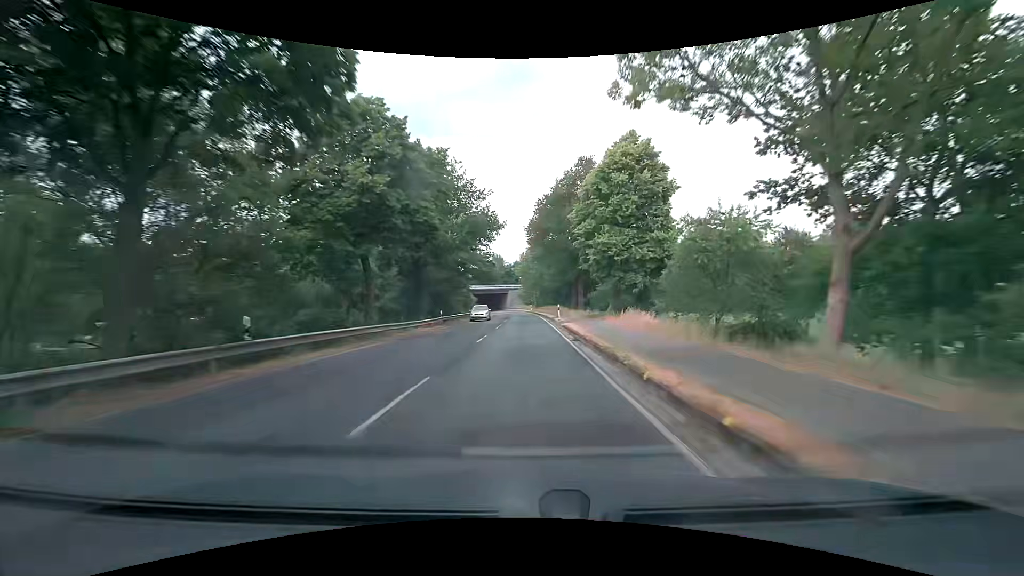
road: tertiary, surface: asphalt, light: Day
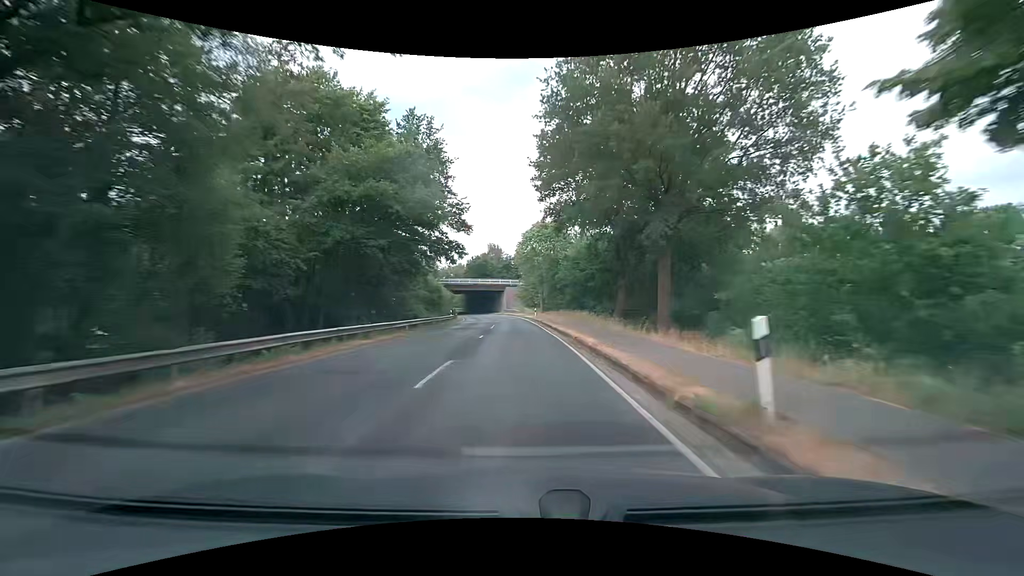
(0.0, +33.3) m; 0°
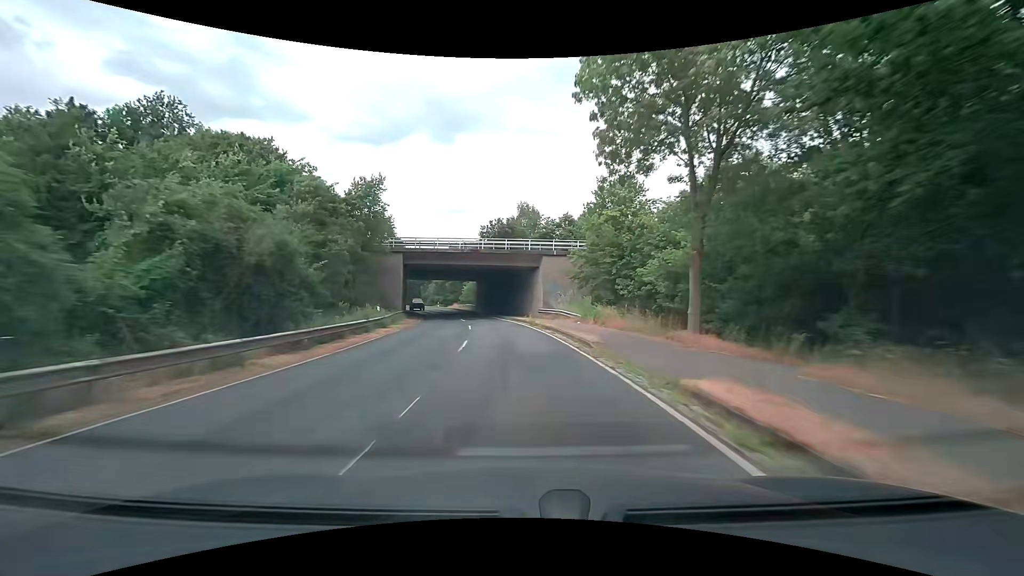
(-1.8, +54.9) m; -5°
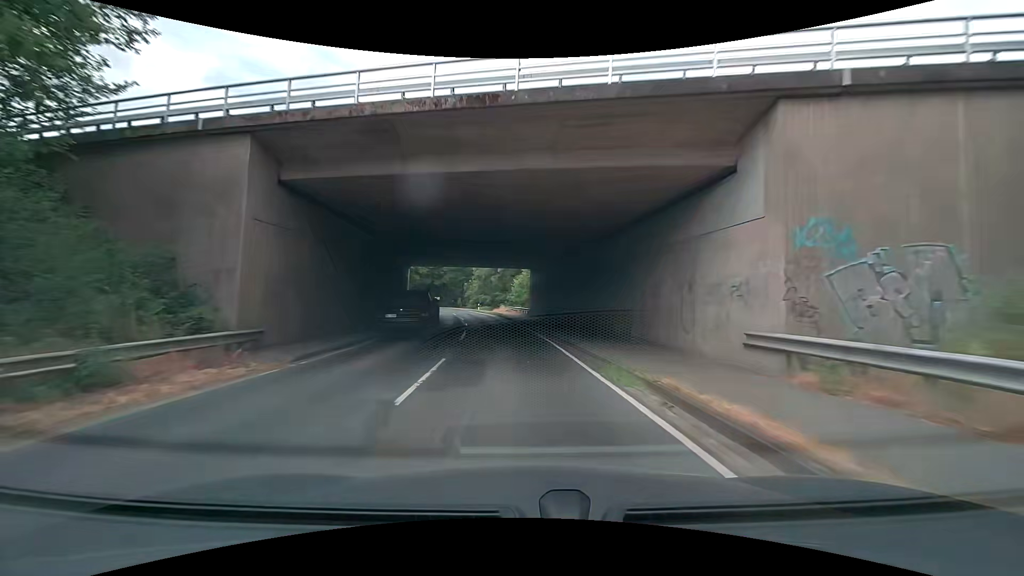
(-1.6, +32.0) m; -7°
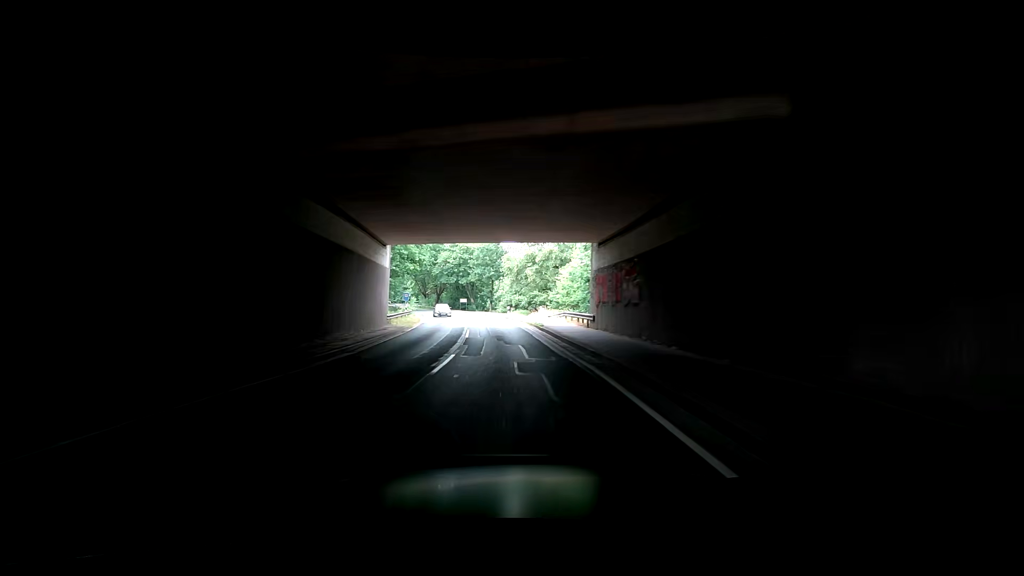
(-0.6, +21.4) m; -2°
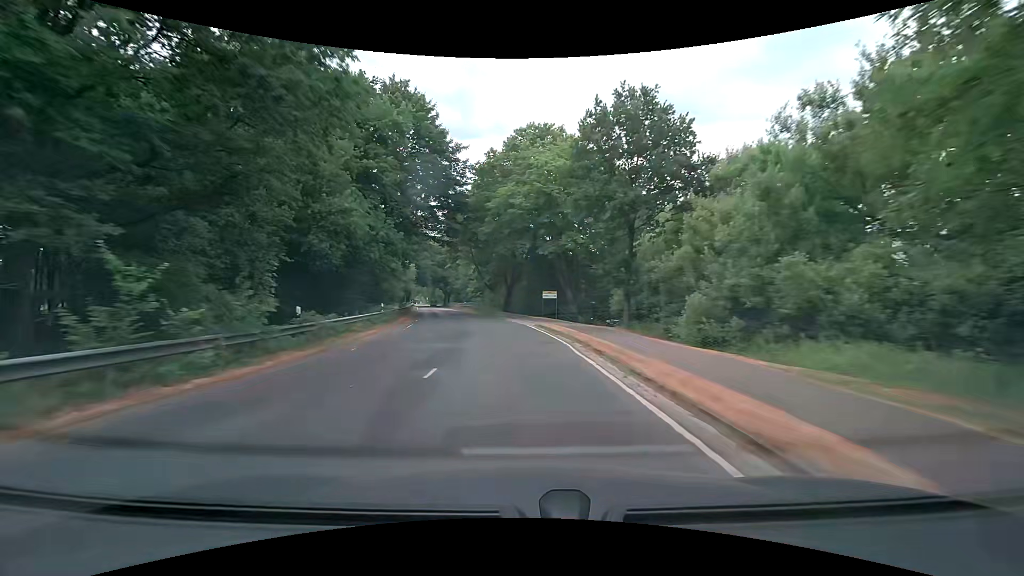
(-5.0, +54.0) m; -13°
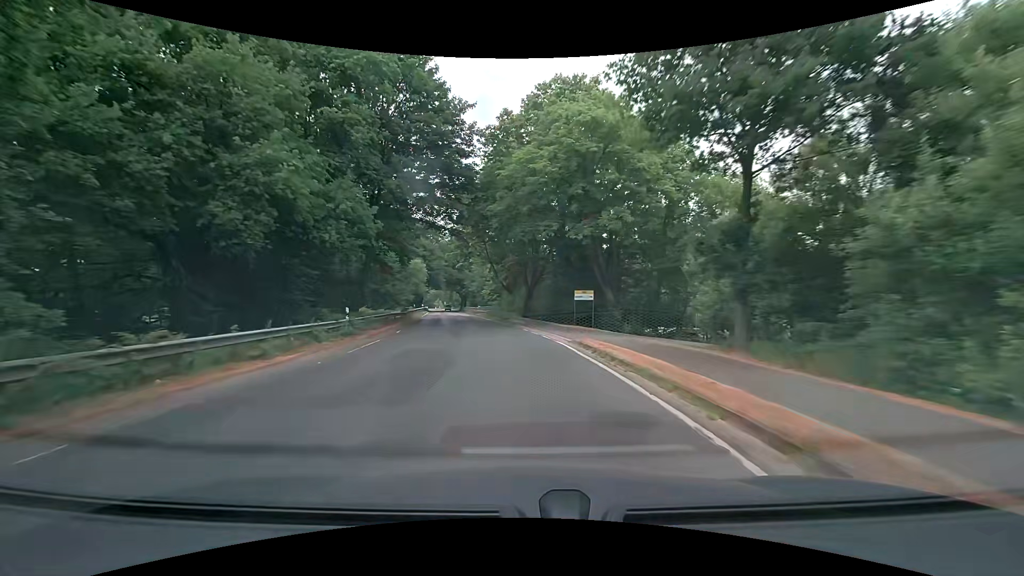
(-0.2, +11.0) m; -3°
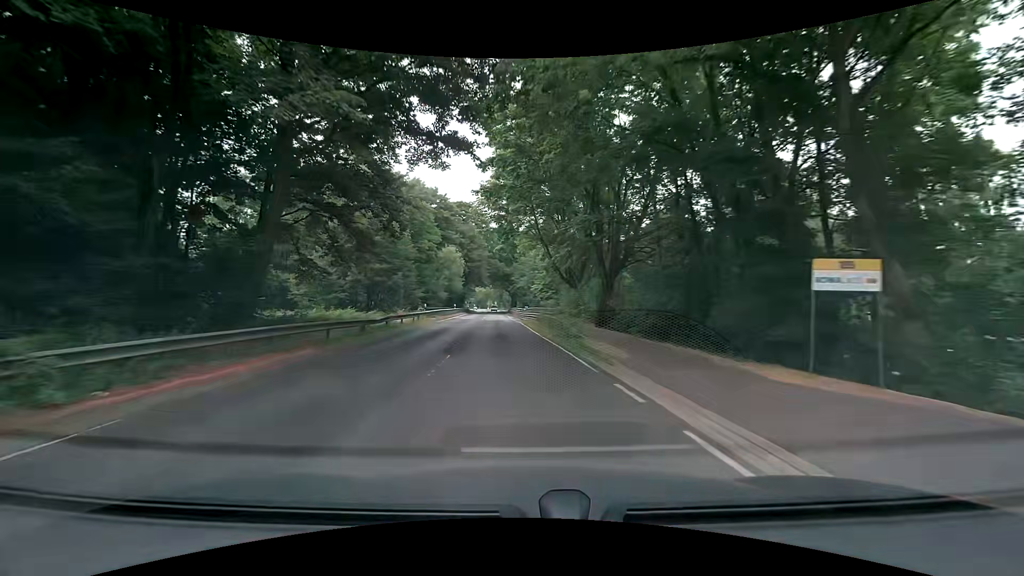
(-0.9, +21.9) m; -6°
(0, +10) (-1, +20) (-1, +30) (-2, +40) (-3, +50) (-3, +60) (-4, +70) (-5, +80) (-5, +90) (-6, +100) m
